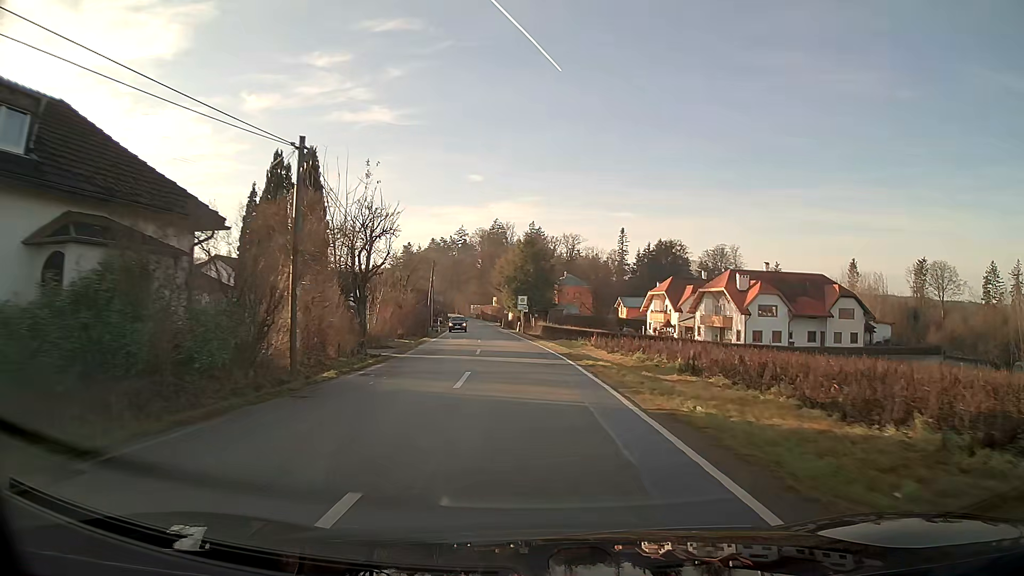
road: tertiary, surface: asphalt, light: Day
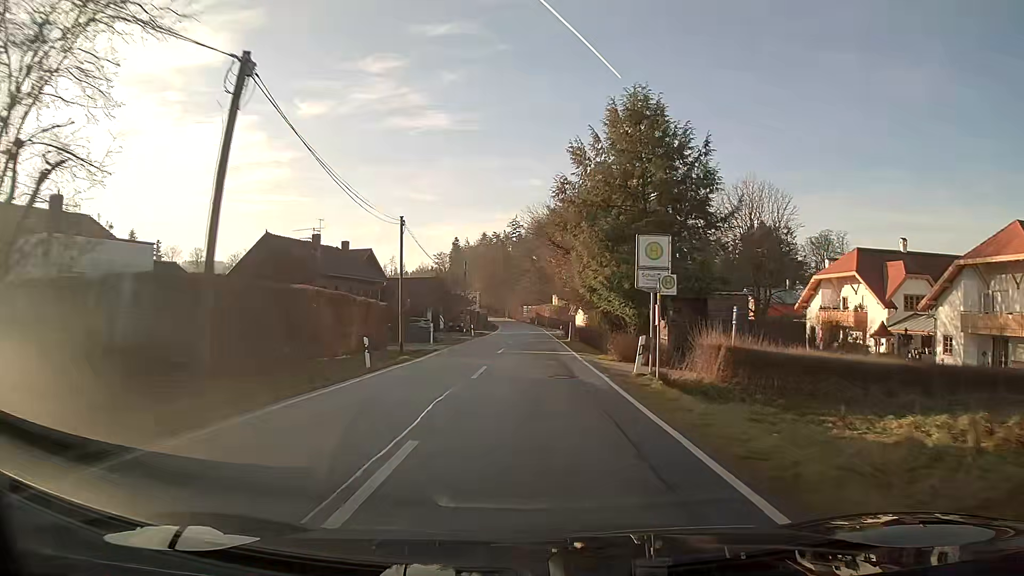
(-2.2, +46.3) m; -5°
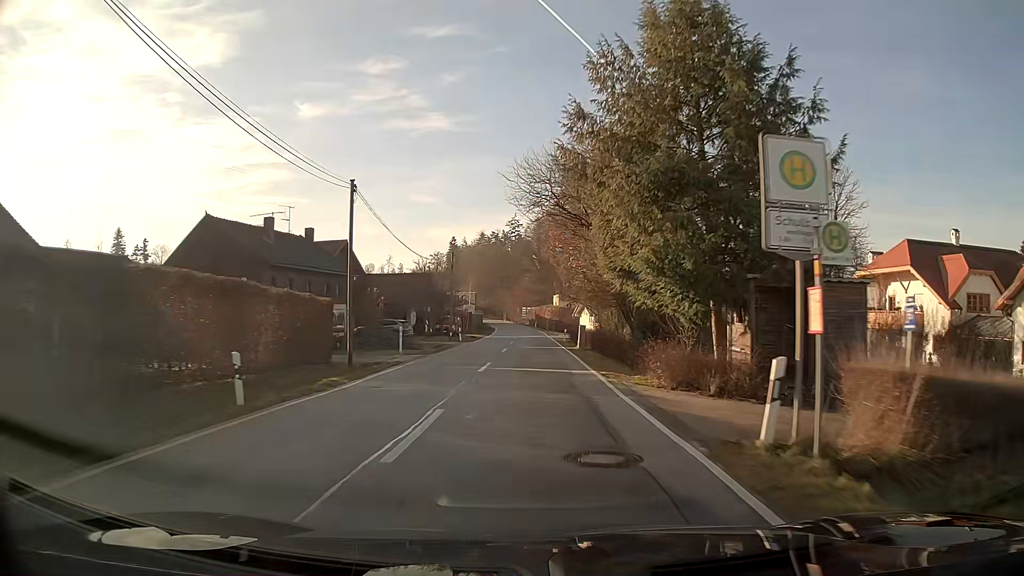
(0.0, +9.2) m; 0°
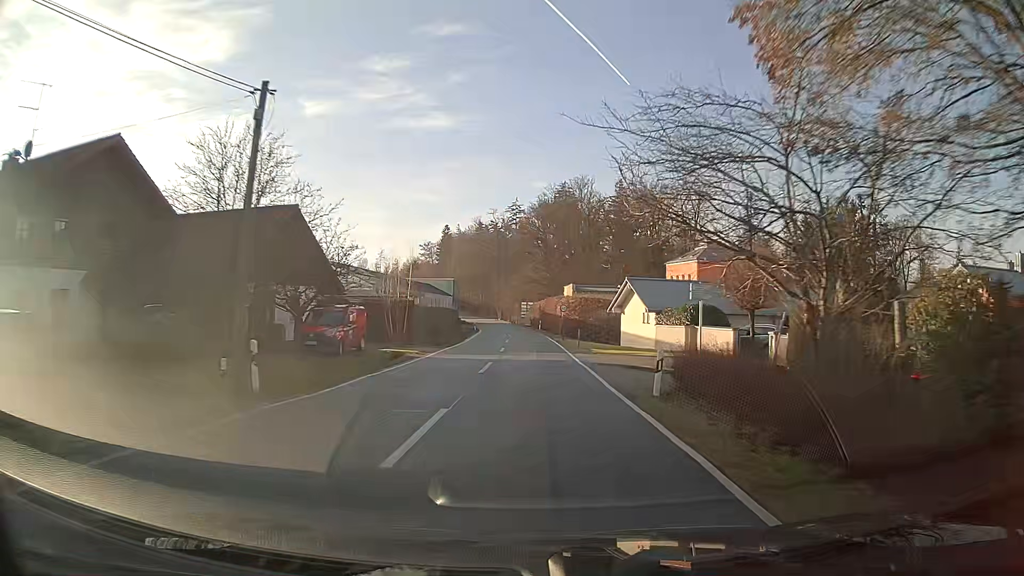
(-0.1, +36.7) m; 0°
